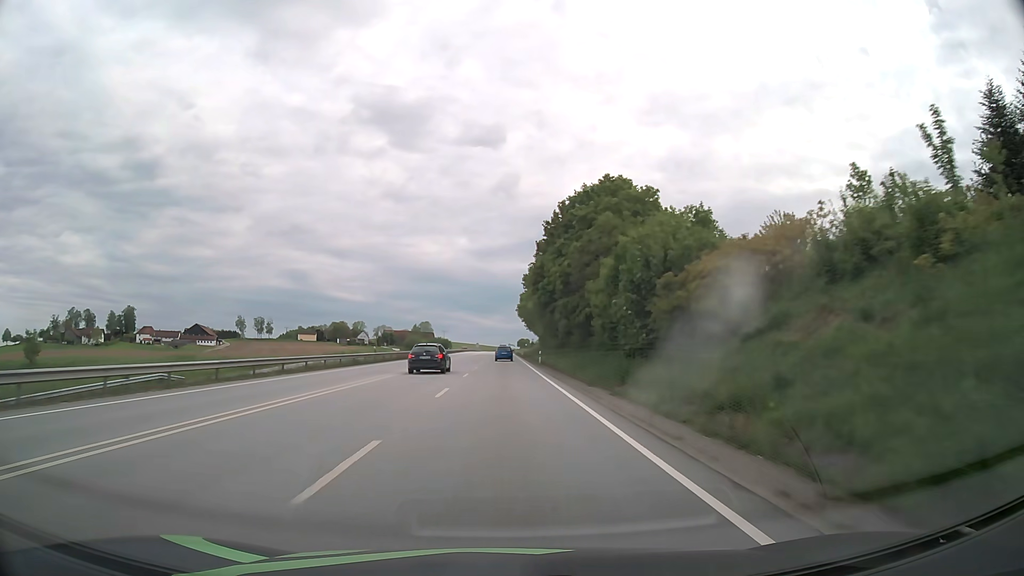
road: primary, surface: asphalt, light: Day
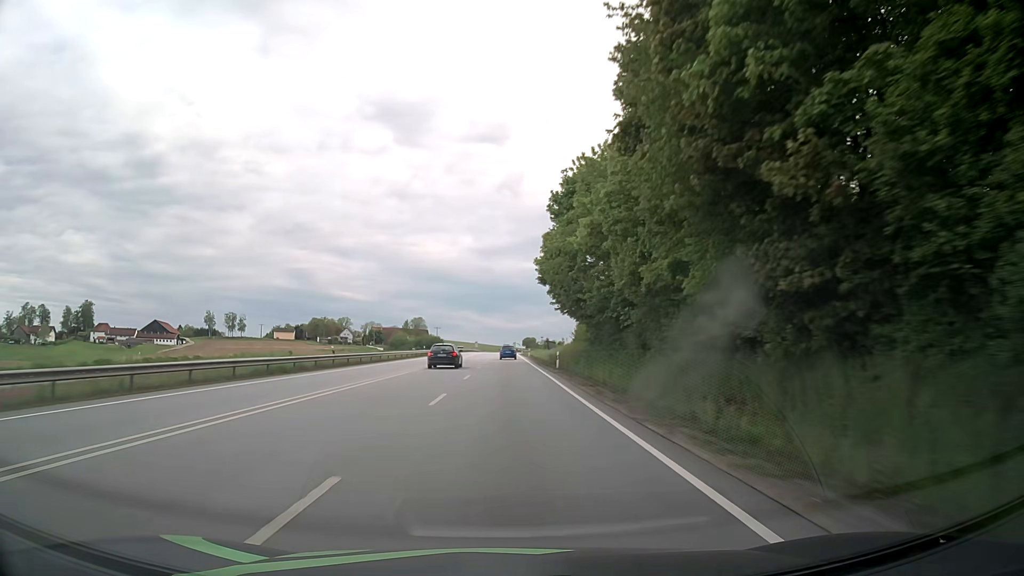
(-0.2, +63.2) m; -1°
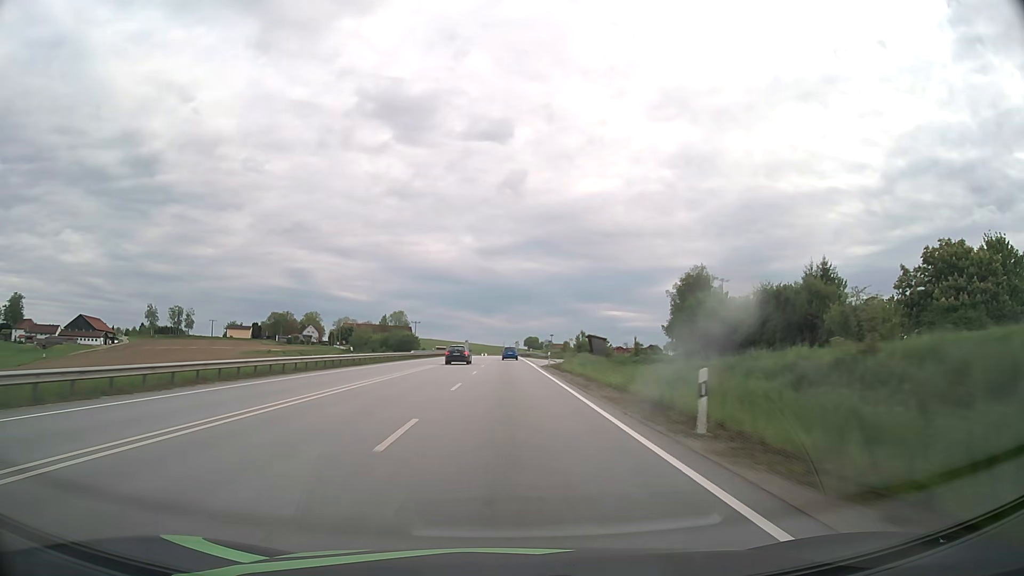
(+0.4, +79.1) m; 0°
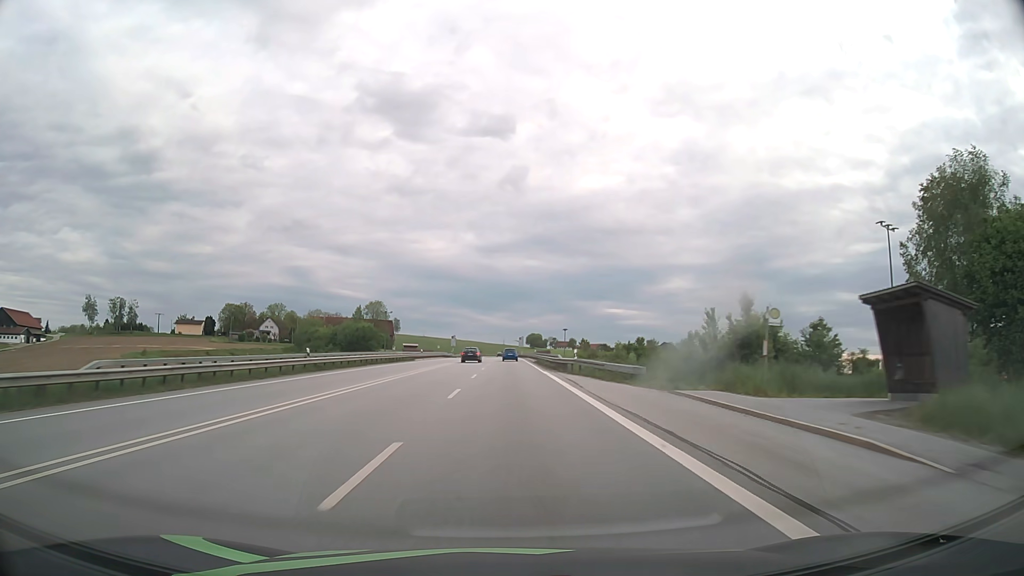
(-0.1, +63.4) m; 0°
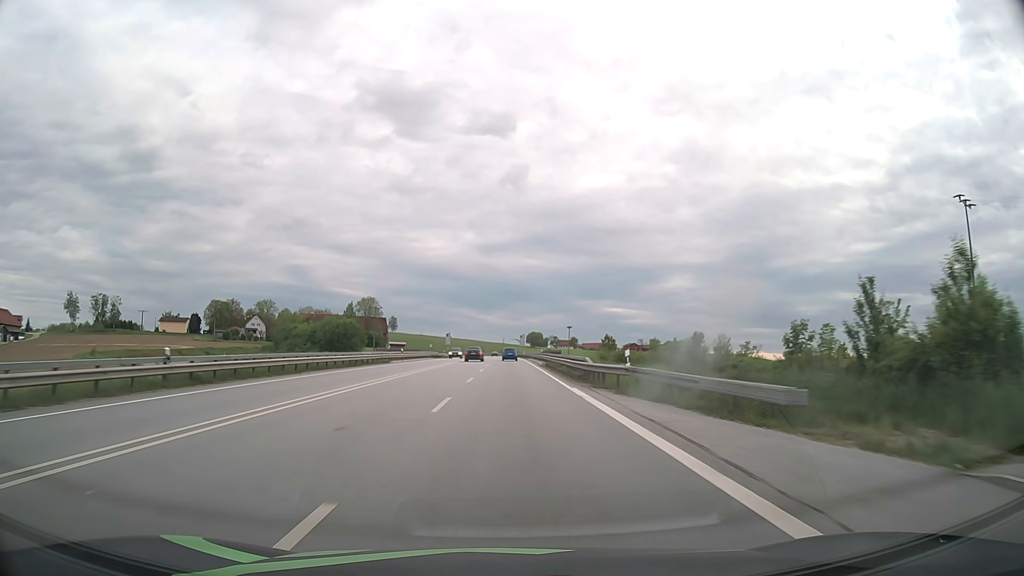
(0.0, +15.9) m; 0°
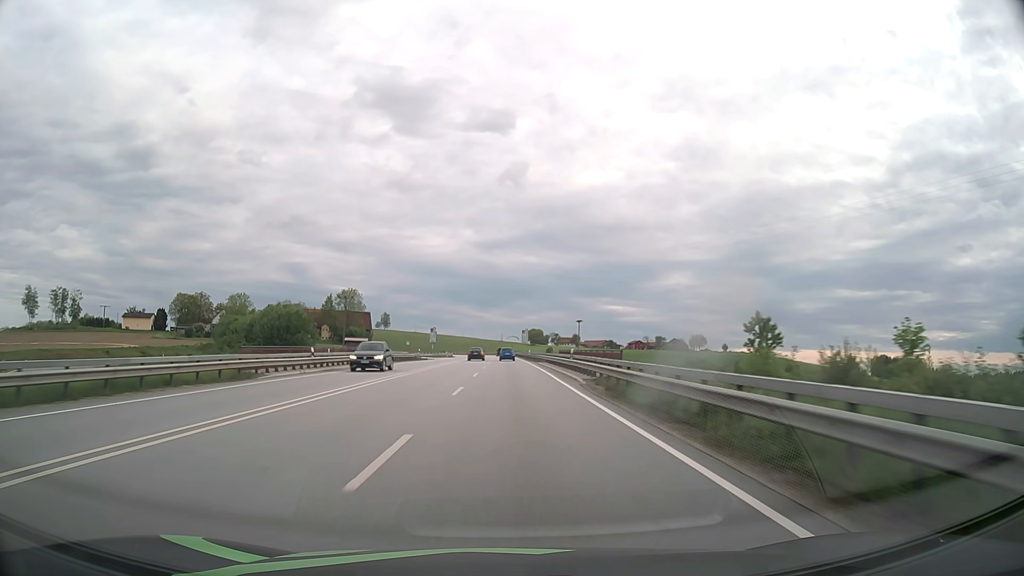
(0.0, +31.8) m; 0°
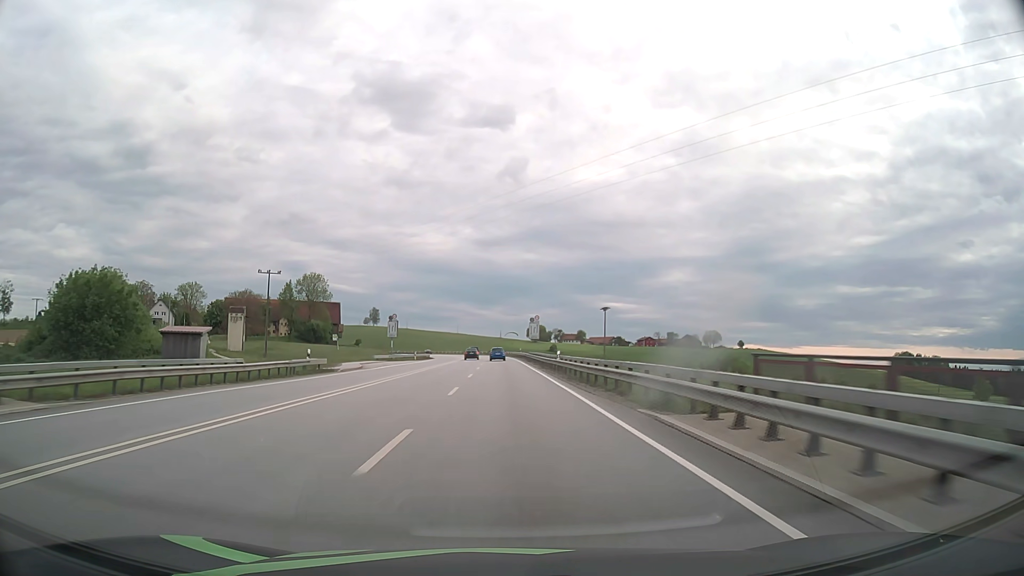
(+0.1, +47.6) m; 0°
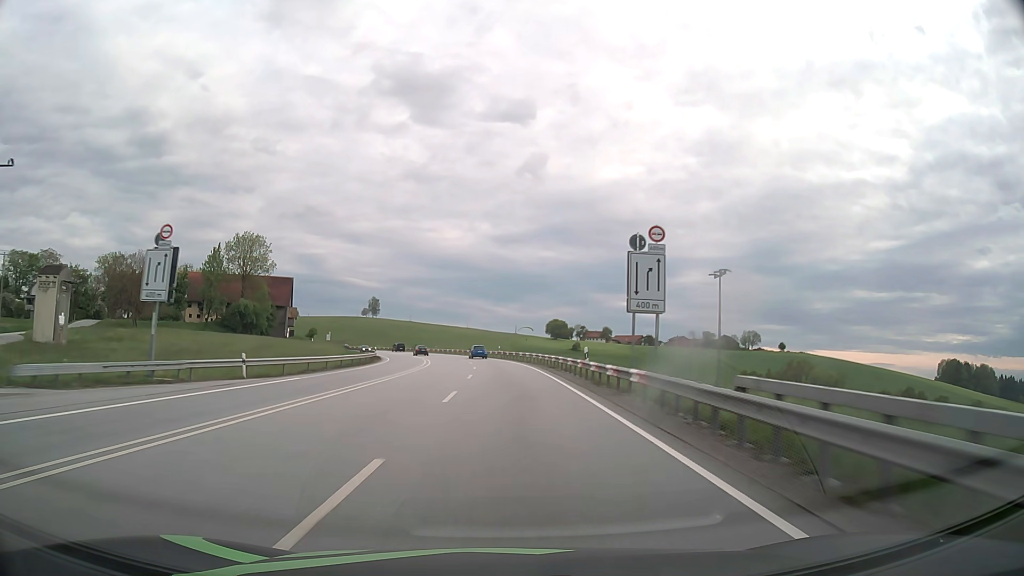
(-0.6, +63.4) m; -1°
(0, +10) (0, +20) (0, +30) (-1, +40) (-1, +50) (-2, +60) (-4, +70) (-5, +80) (-7, +90) (-9, +99) m
